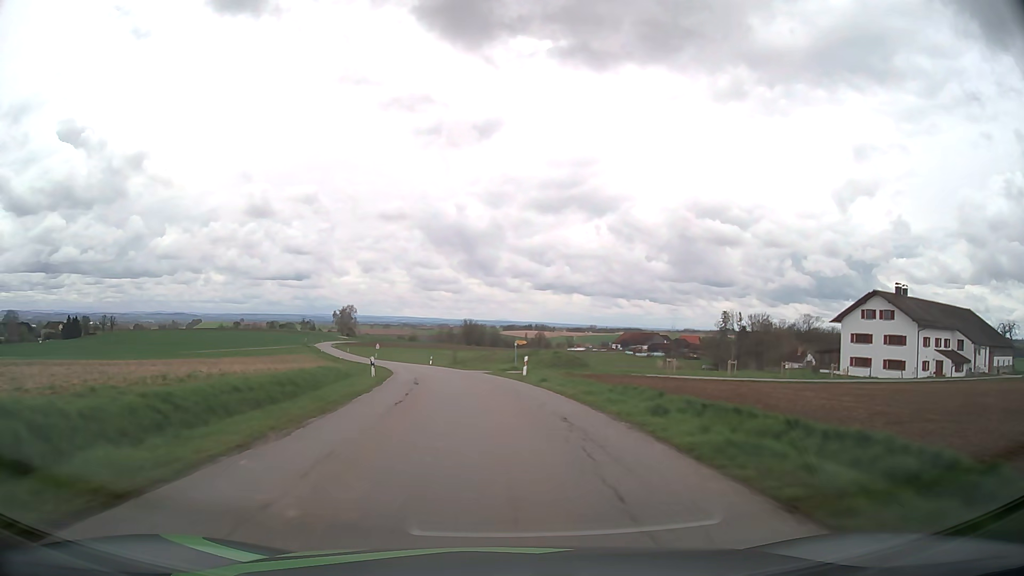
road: tertiary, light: Day
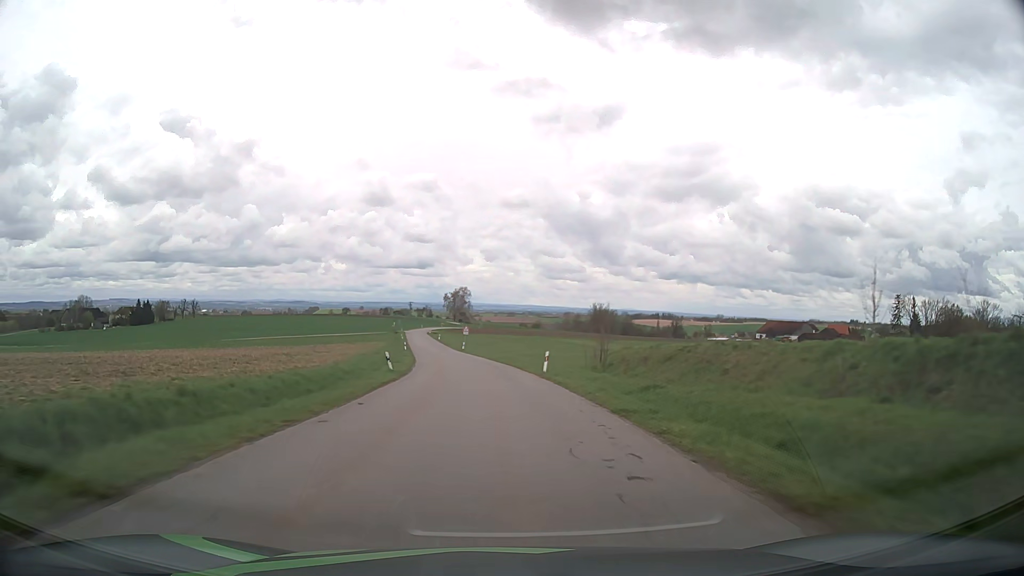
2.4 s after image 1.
(-4.8, +49.3) m; -11°
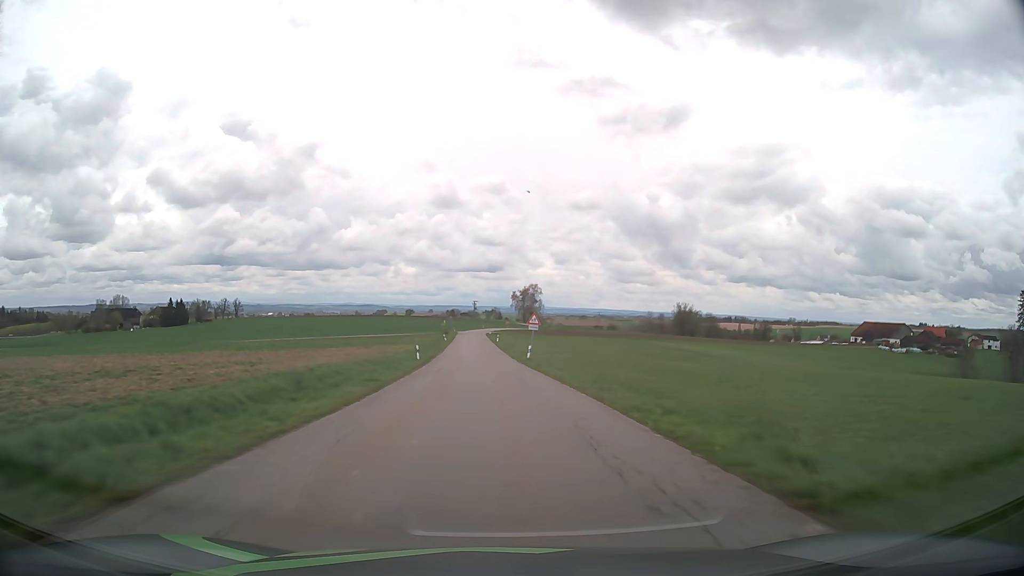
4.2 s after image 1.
(-1.9, +38.5) m; -6°
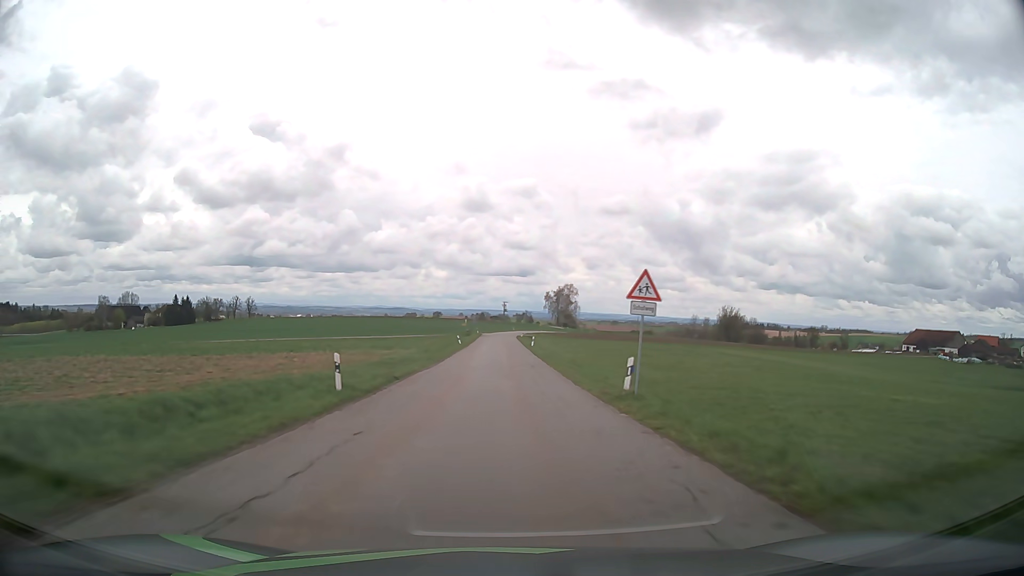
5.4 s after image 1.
(-0.7, +26.3) m; -3°
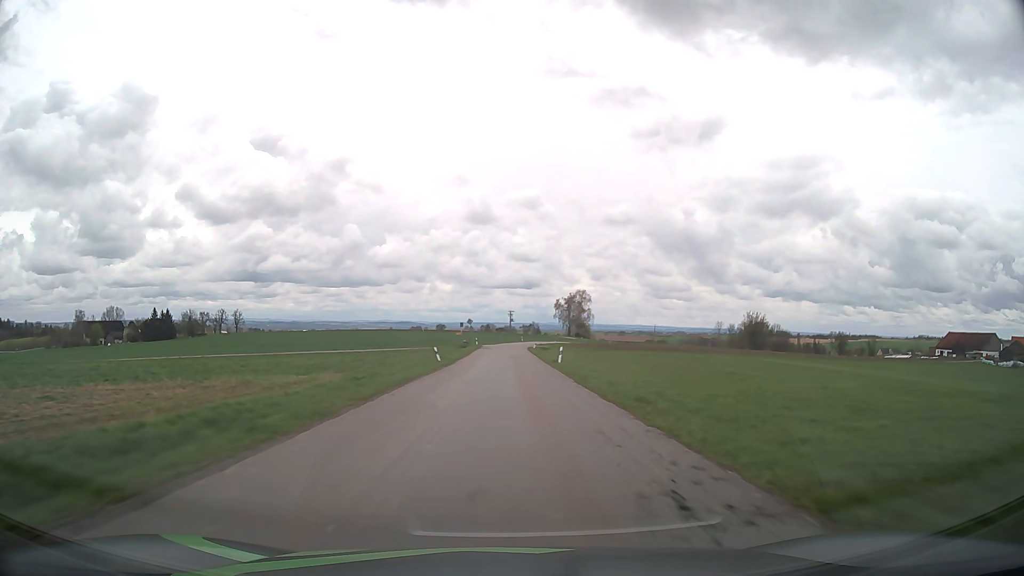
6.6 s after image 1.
(-0.1, +26.7) m; -1°
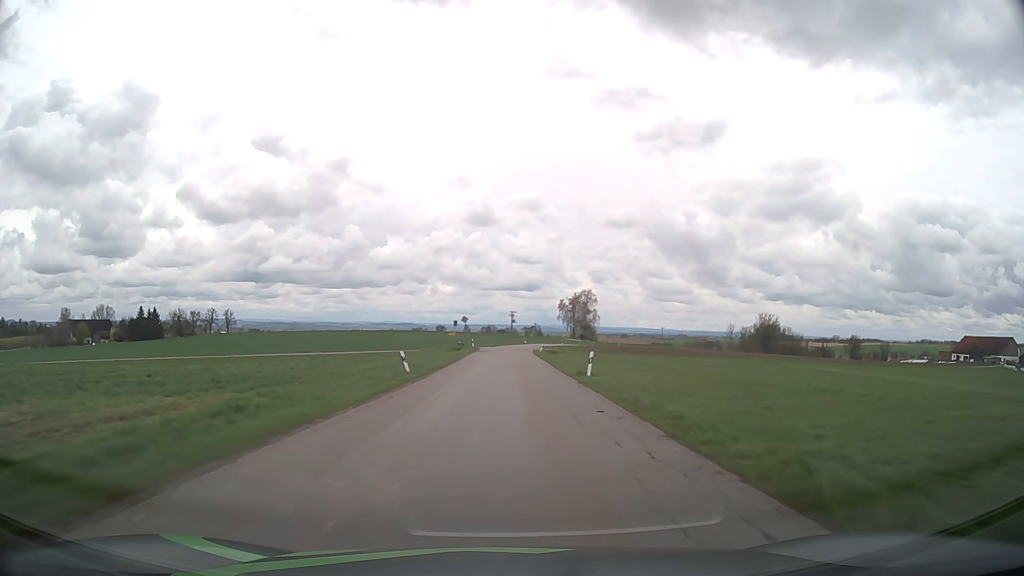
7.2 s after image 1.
(0.0, +13.4) m; 0°
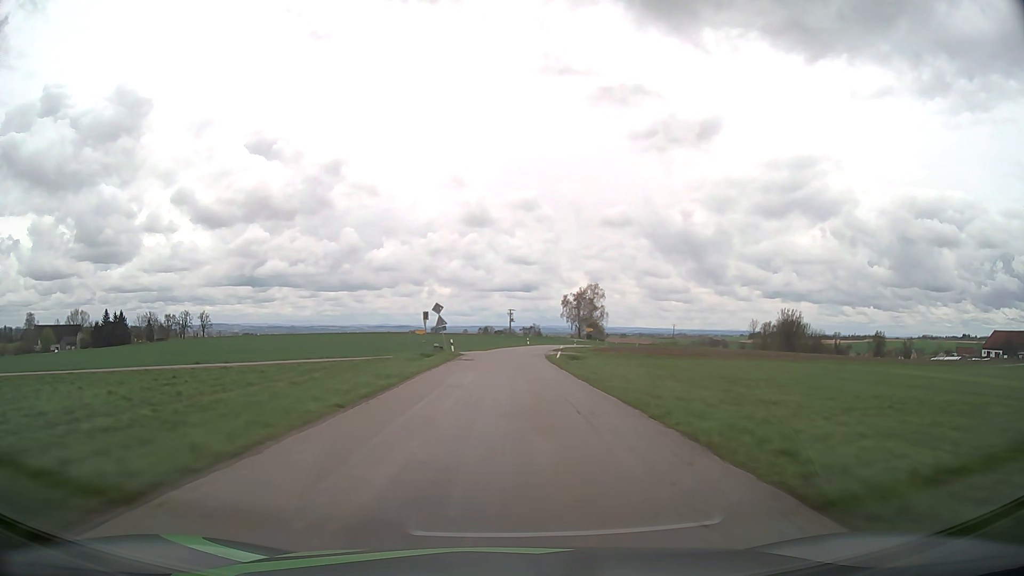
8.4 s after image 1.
(0.0, +26.2) m; 0°
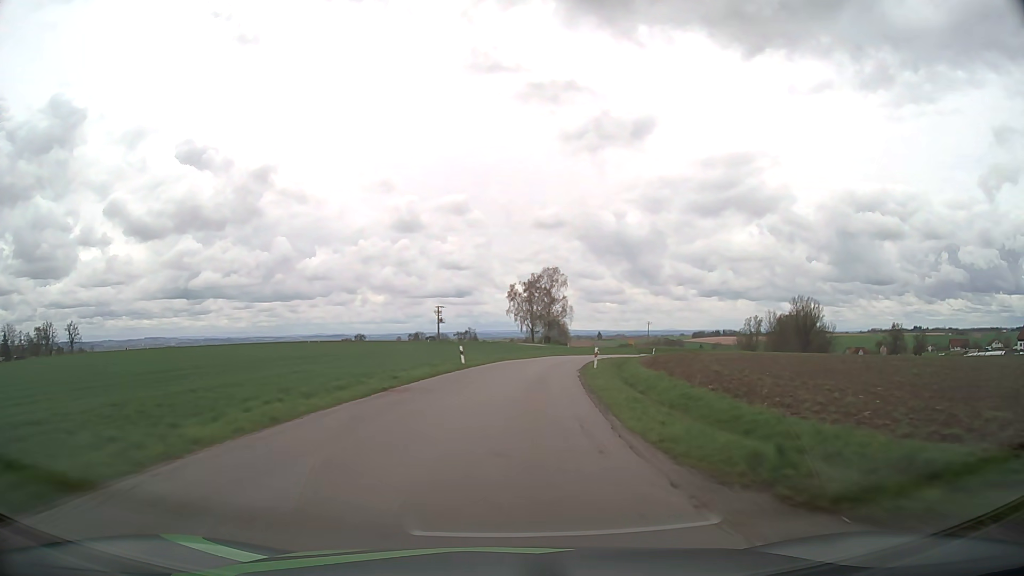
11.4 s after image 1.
(+1.9, +63.1) m; +5°
(0, +10) (0, +20) (+1, +30) (+2, +40) (+4, +50) (+6, +59) (+9, +69) (+13, +78) (+17, +88) (+21, +96) m
